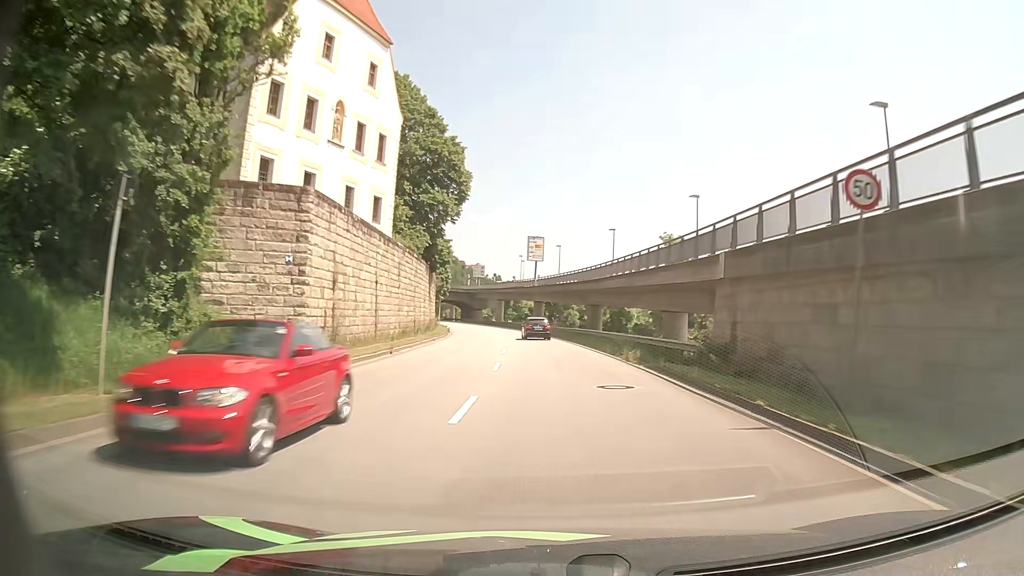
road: primary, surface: asphalt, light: Day
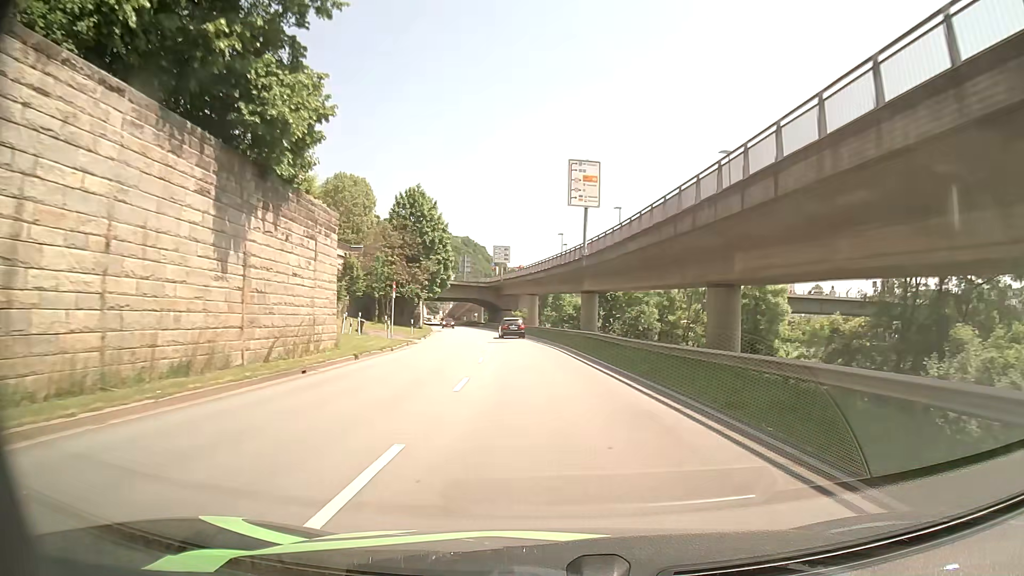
(-1.0, +40.8) m; -4°
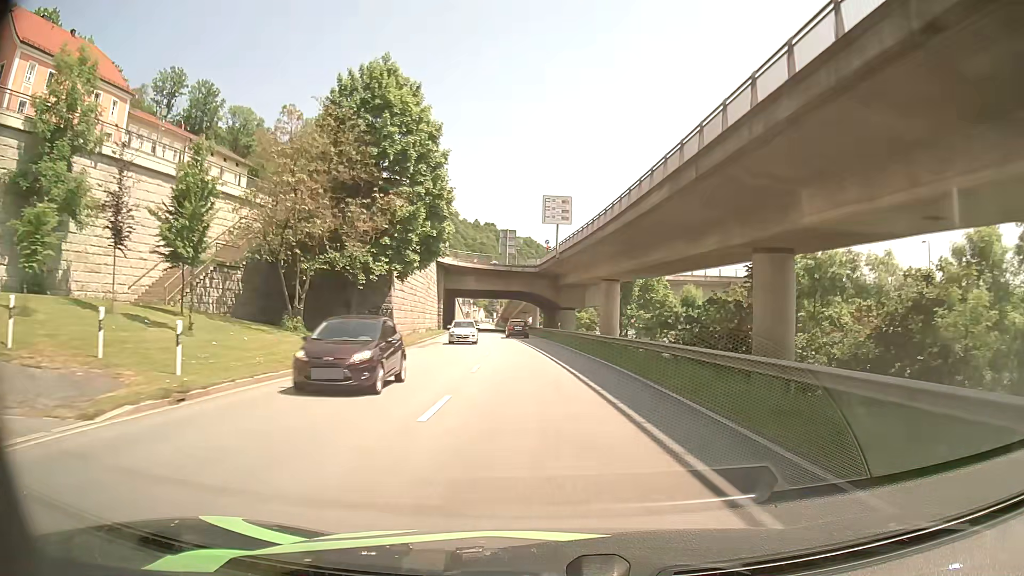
(-2.0, +40.1) m; -6°
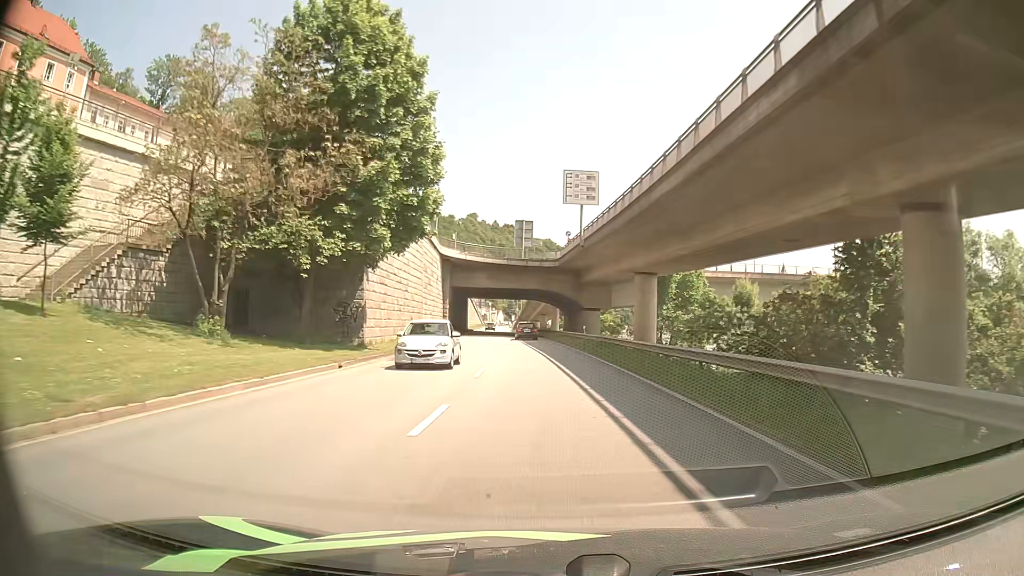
(-0.1, +10.2) m; -2°
(0, +10) (0, +20) (-1, +30) (-1, +40) (-2, +50) (-2, +60) (-3, +70) (-4, +80) (-4, +90) (-5, +100) m
